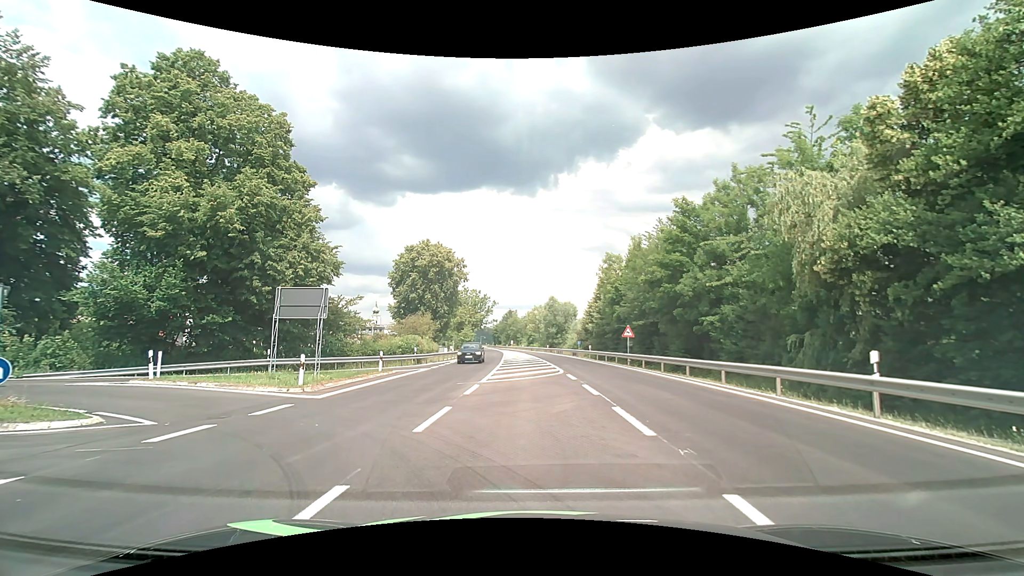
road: primary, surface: asphalt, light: Day
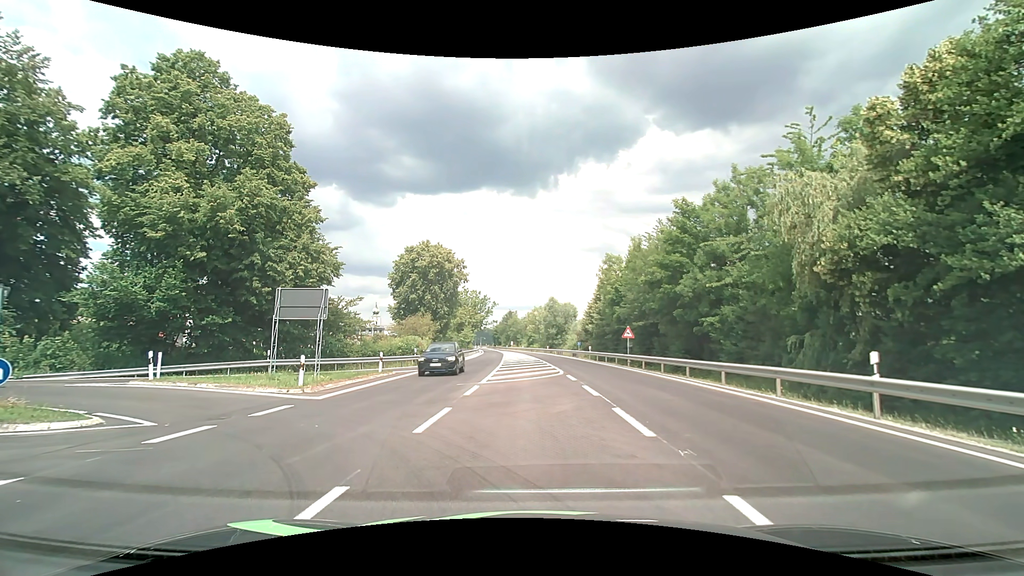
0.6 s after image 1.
(0.0, 0.0) m; 0°
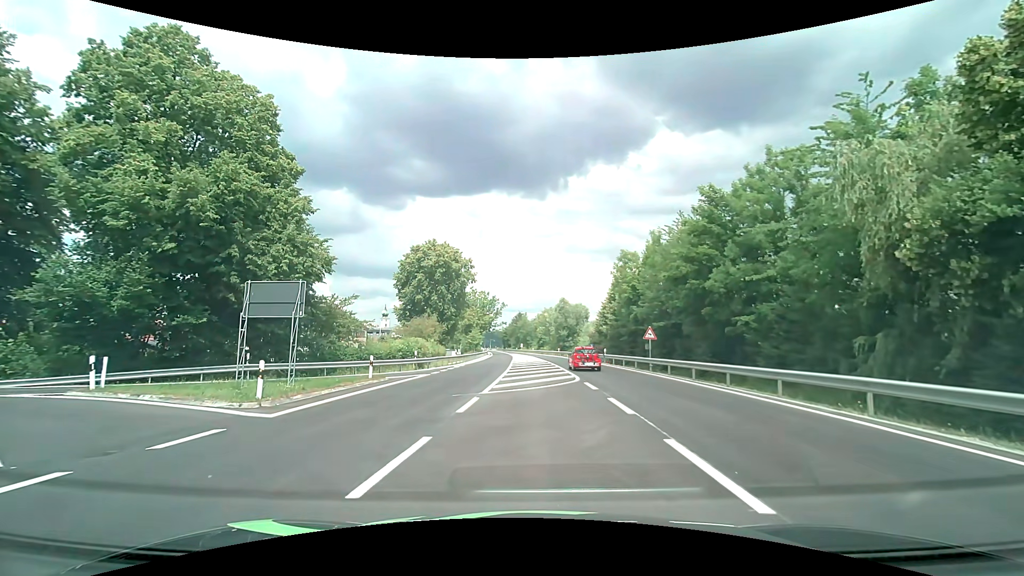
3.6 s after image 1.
(0.0, +3.4) m; -3°
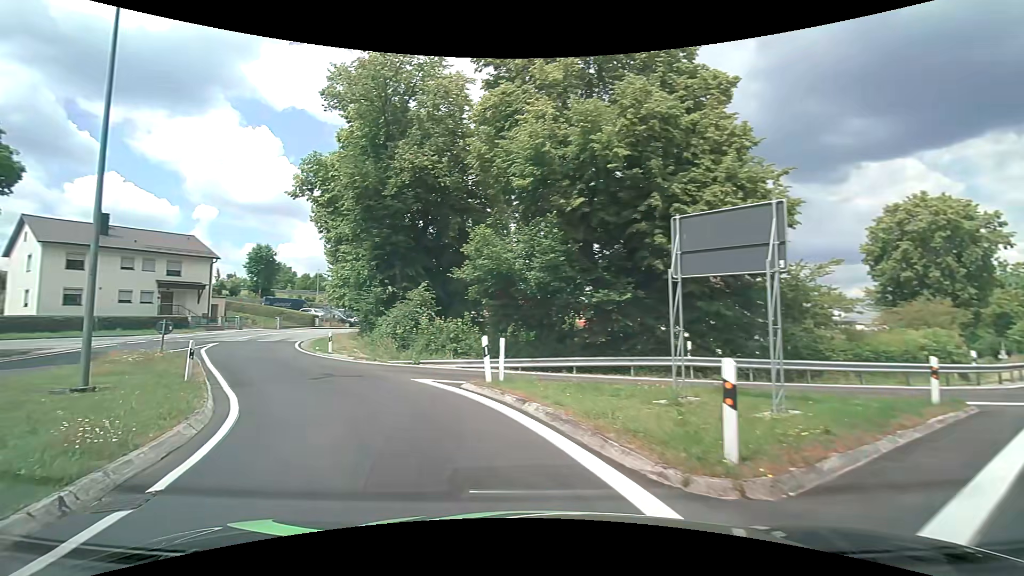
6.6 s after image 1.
(-3.3, +9.4) m; -45°
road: unclassified
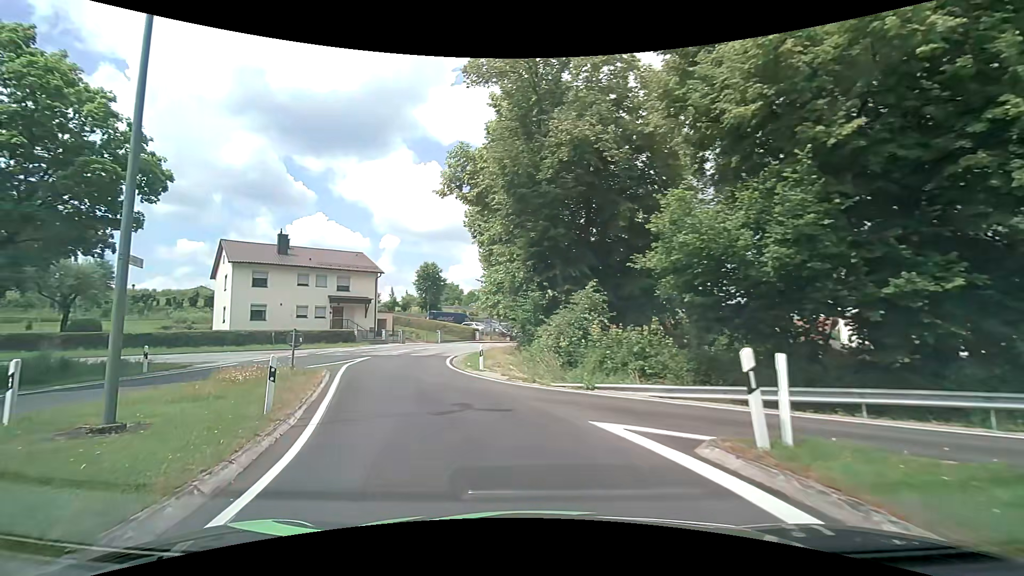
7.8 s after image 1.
(-1.0, +5.9) m; -19°
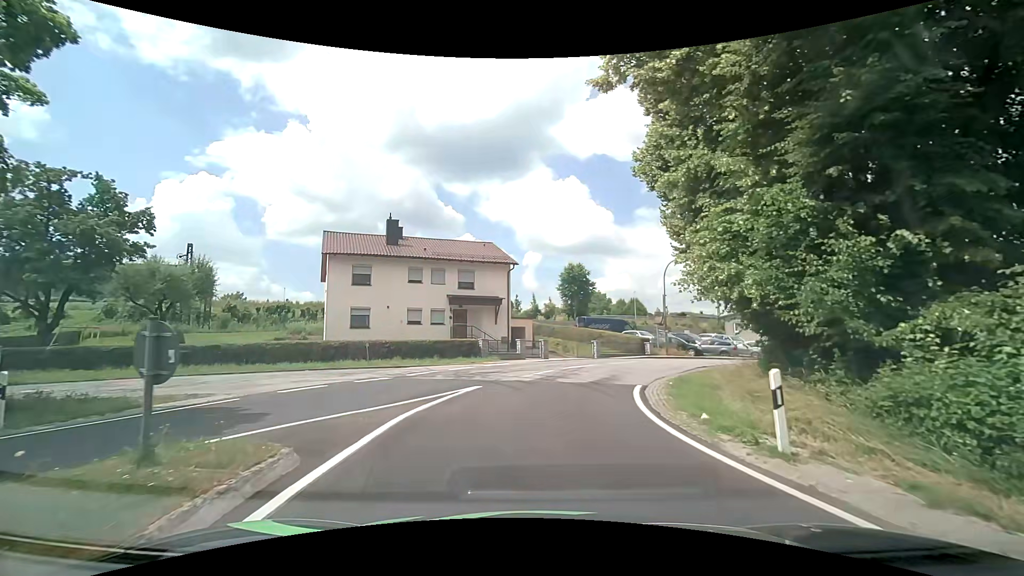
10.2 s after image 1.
(-2.6, +13.1) m; -16°
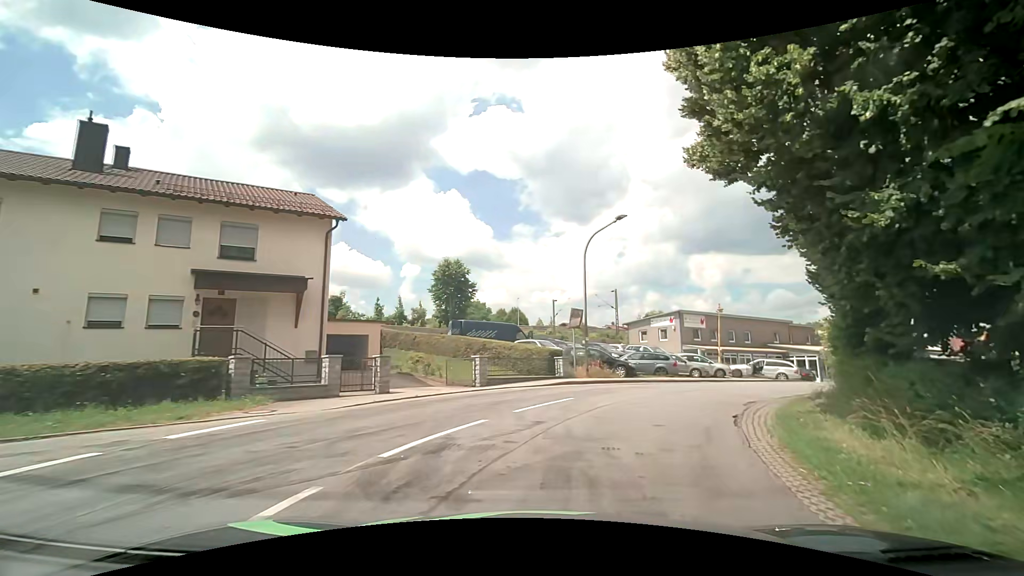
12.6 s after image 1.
(+0.9, +15.0) m; +12°
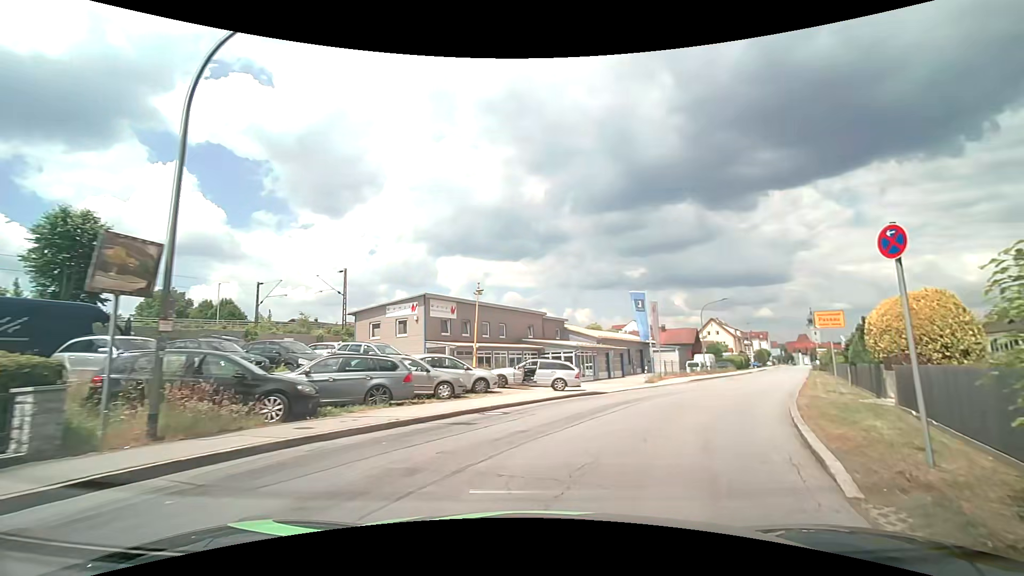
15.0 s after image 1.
(+3.3, +14.2) m; +29°
(+2, +10) (+6, +19) (+11, +27) (+16, +36) (+21, +45) (+26, +53) (+31, +62) (+36, +71) (+41, +80) (+46, +88) m
